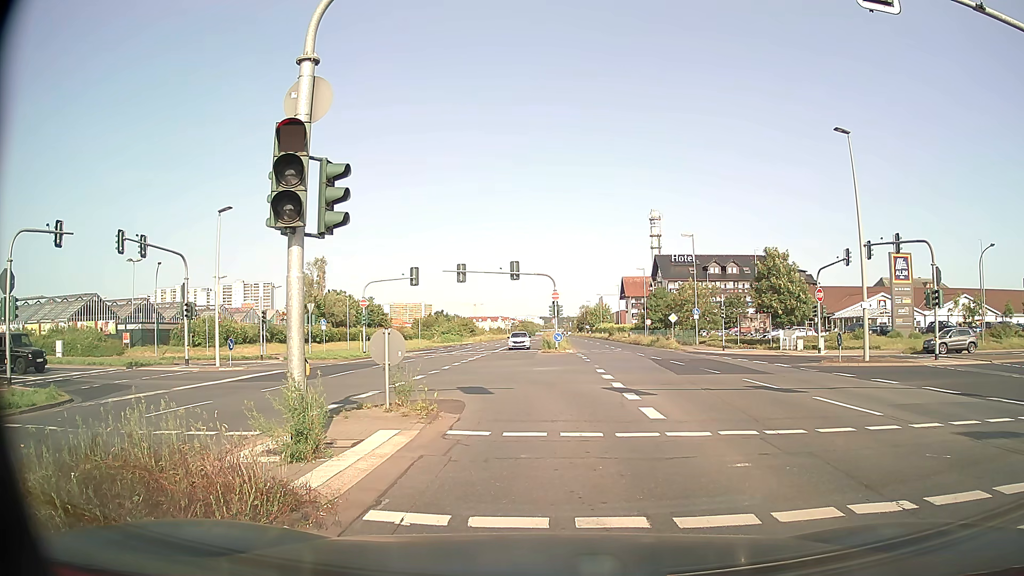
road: primary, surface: asphalt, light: Day
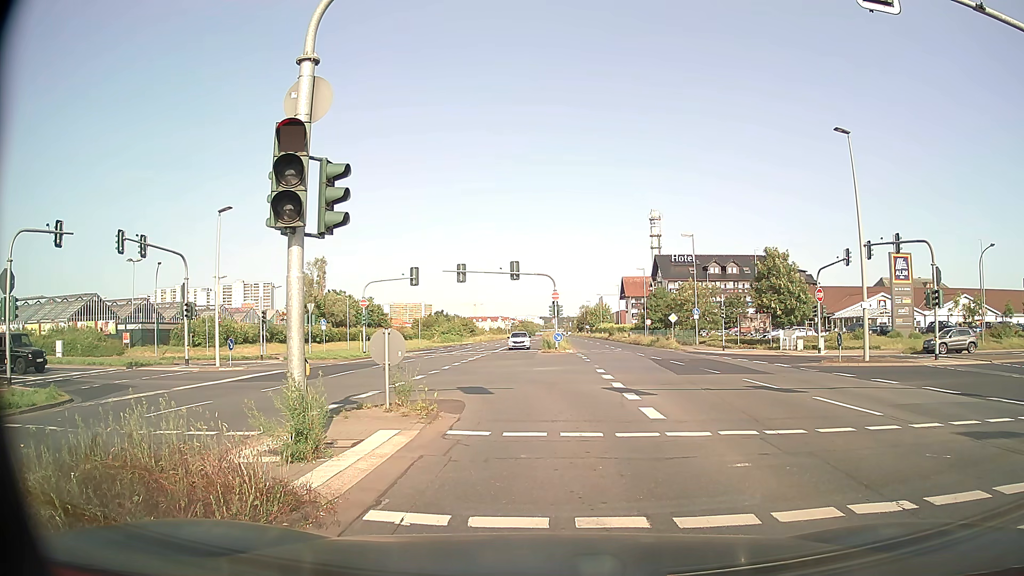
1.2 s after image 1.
(0.0, 0.0) m; 0°
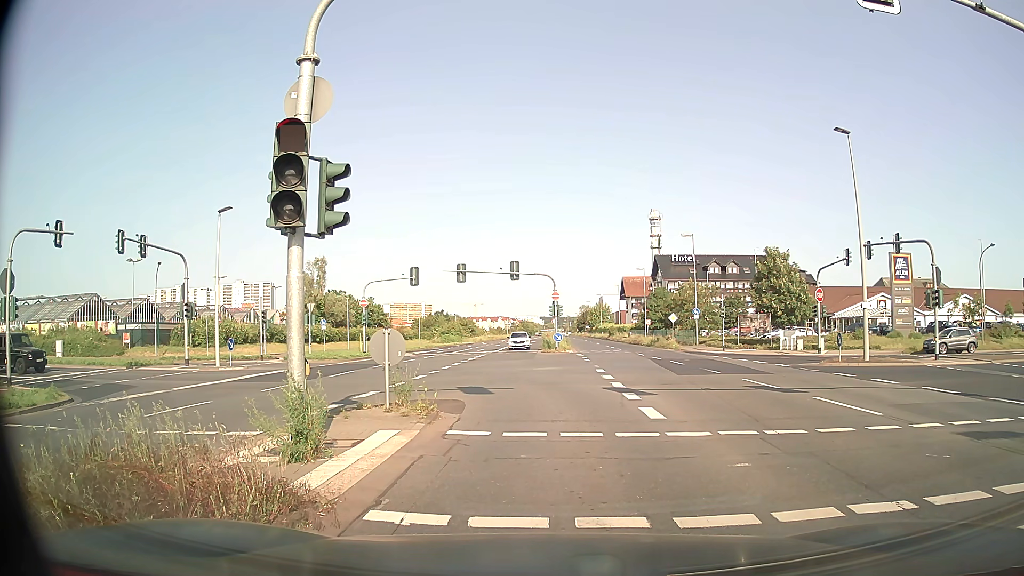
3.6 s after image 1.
(0.0, 0.0) m; 0°
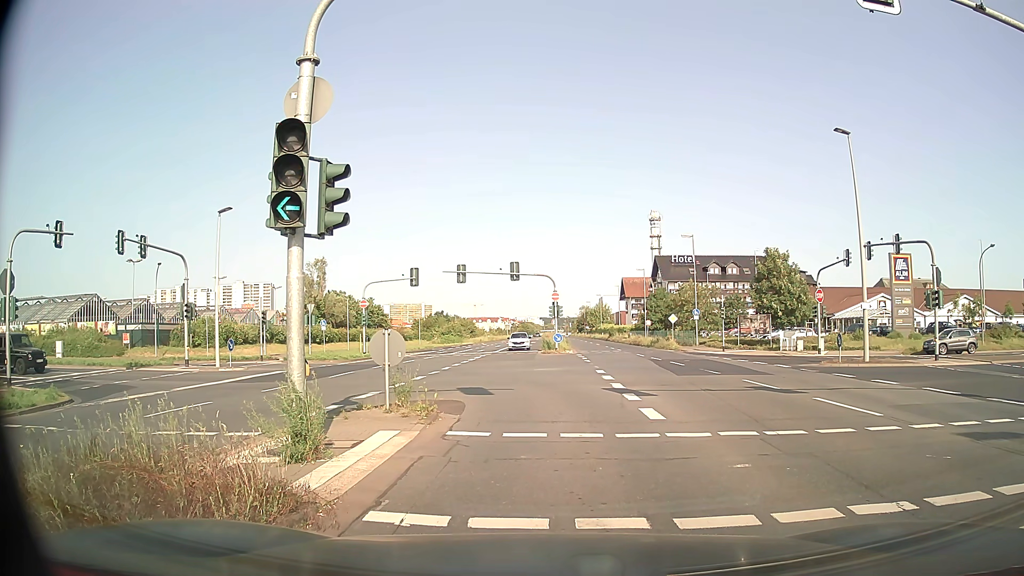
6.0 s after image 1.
(0.0, 0.0) m; 0°
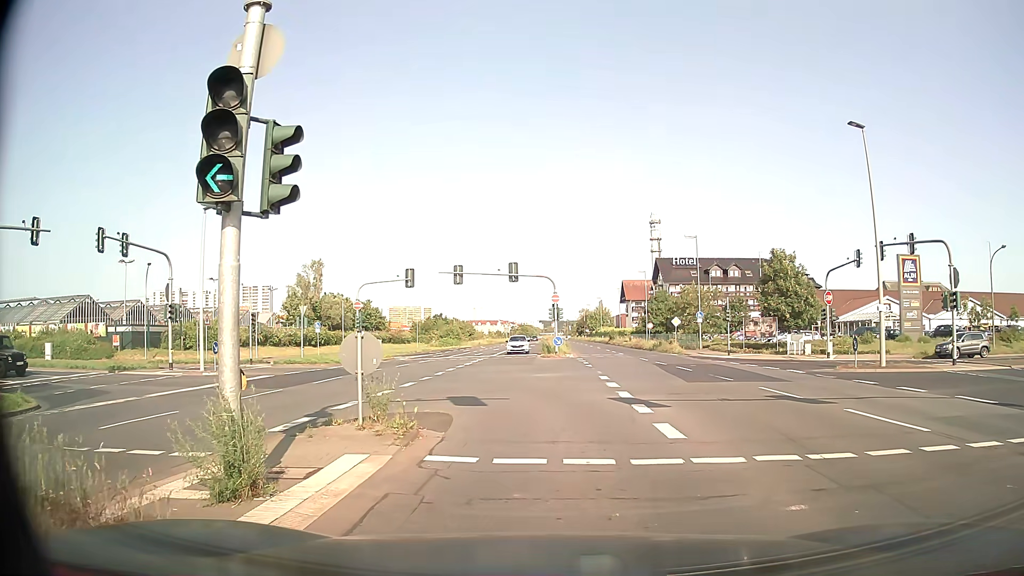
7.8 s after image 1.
(0.0, +1.8) m; 0°
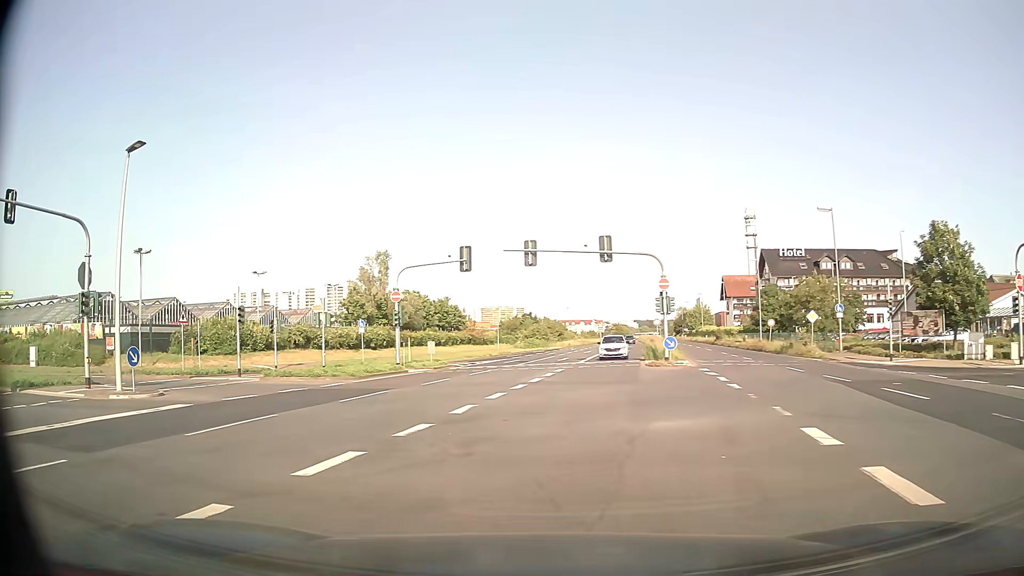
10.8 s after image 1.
(0.0, +13.2) m; -6°
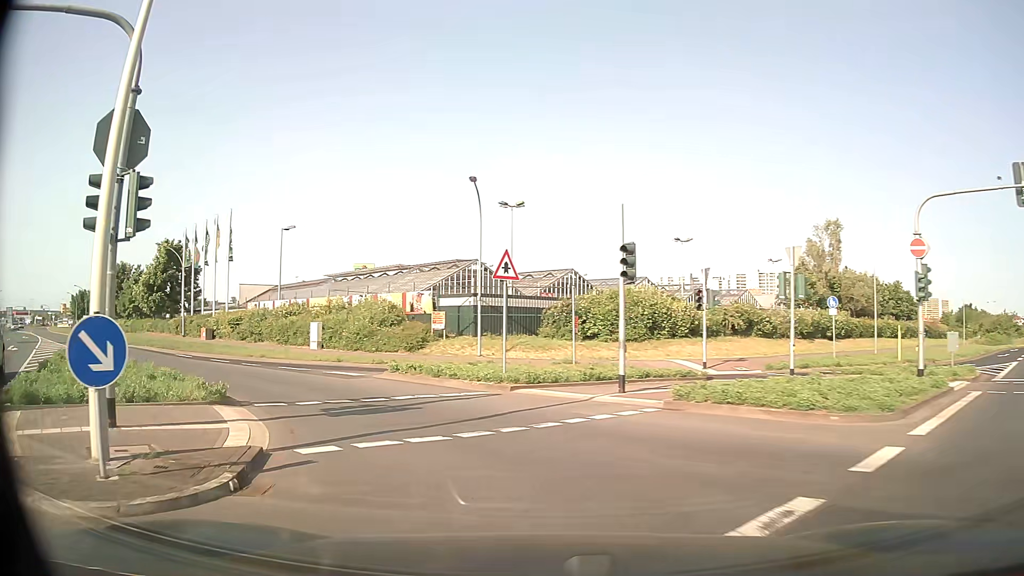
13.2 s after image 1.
(-5.6, +15.8) m; -38°
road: tertiary
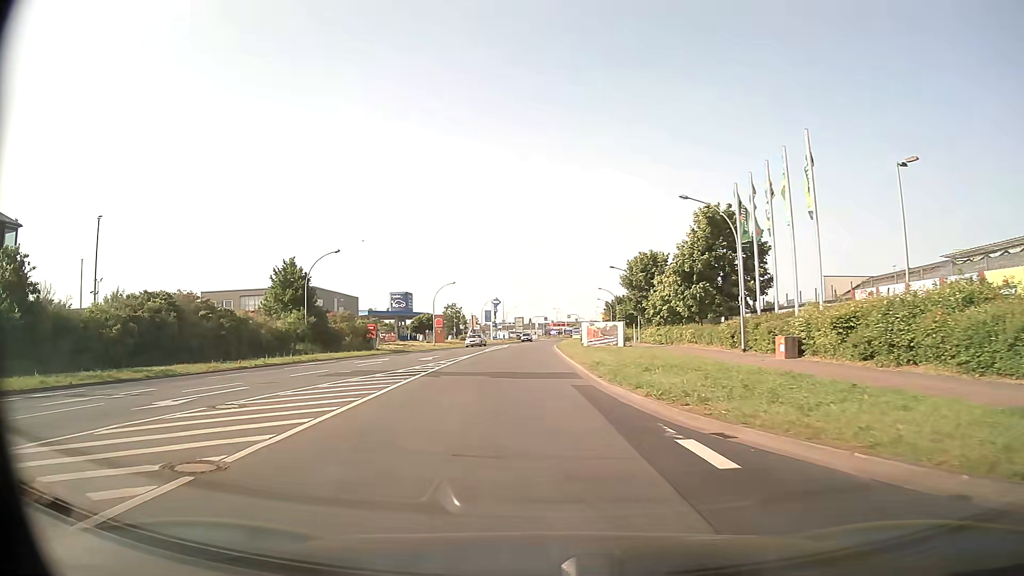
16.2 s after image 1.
(-10.3, +22.0) m; -48°
(0, +10) (-1, +20) (-1, +30) (-2, +40) (-2, +50) (-2, +60) (-3, +70) (-3, +80) (-2, +90) (-2, +100) m
